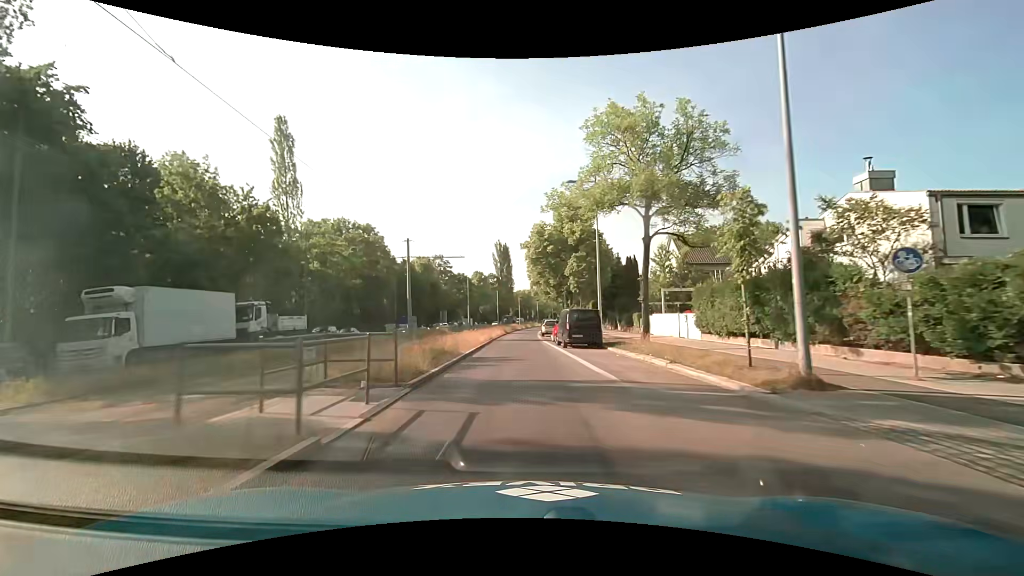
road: secondary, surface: asphalt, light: Day
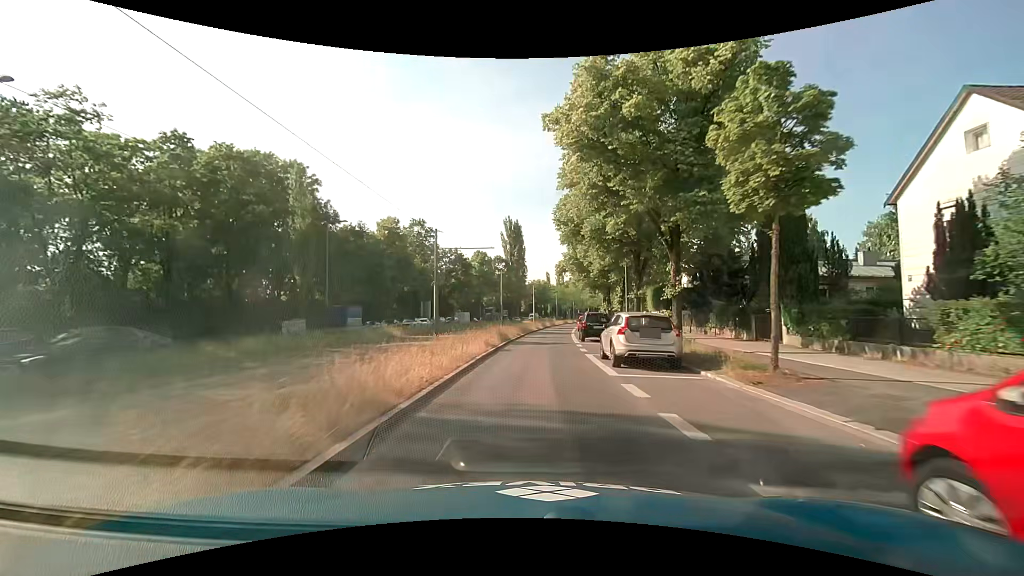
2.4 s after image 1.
(-0.9, +31.2) m; -2°
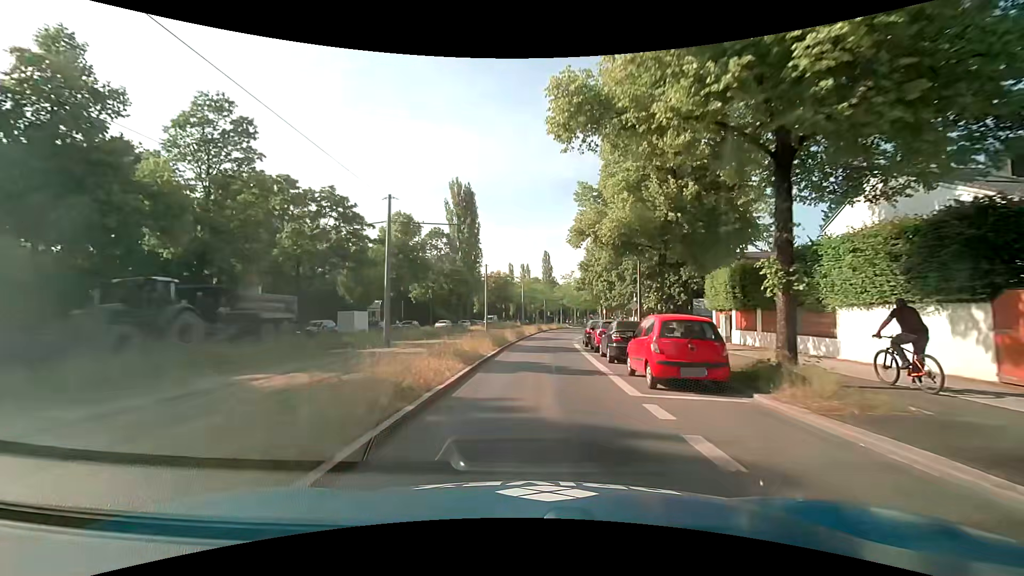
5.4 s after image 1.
(+1.4, +38.1) m; +4°
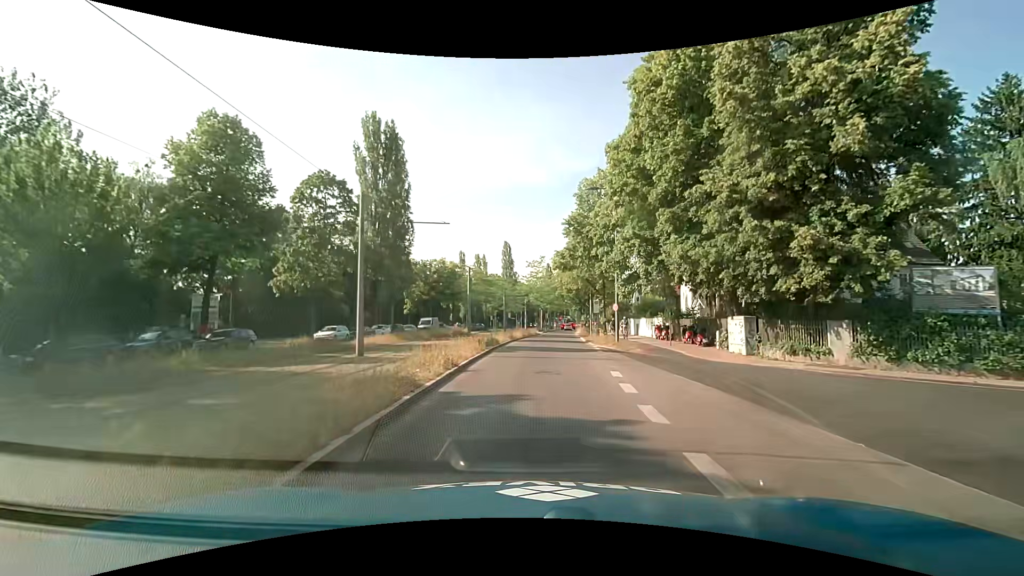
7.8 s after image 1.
(+1.2, +29.8) m; +5°
(0, +10) (0, +20) (+1, +30) (+2, +40) (+2, +50) (+3, +60) (+4, +70) (+5, +80) (+6, +90) (+7, +100) m
